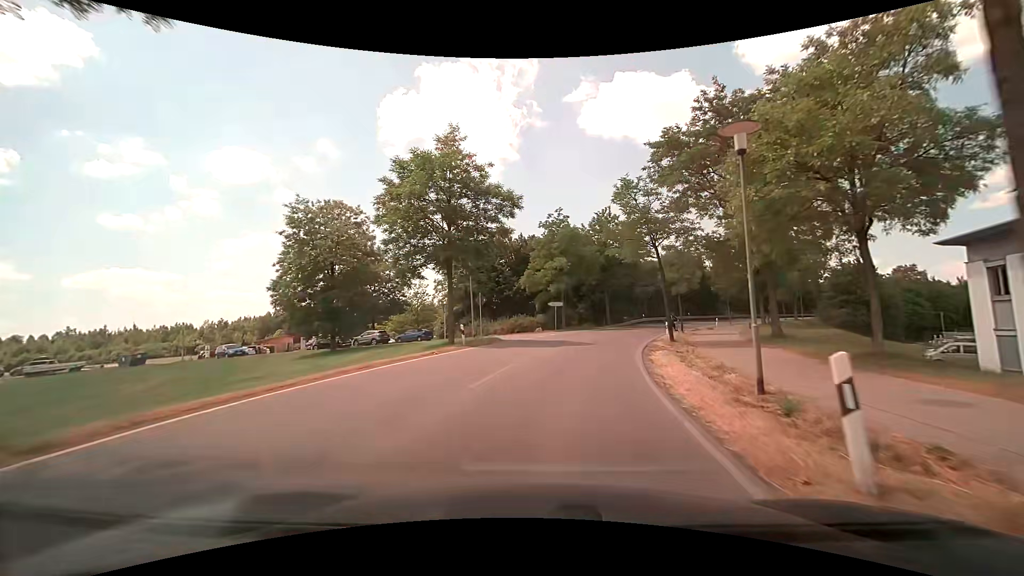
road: tertiary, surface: asphalt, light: Day
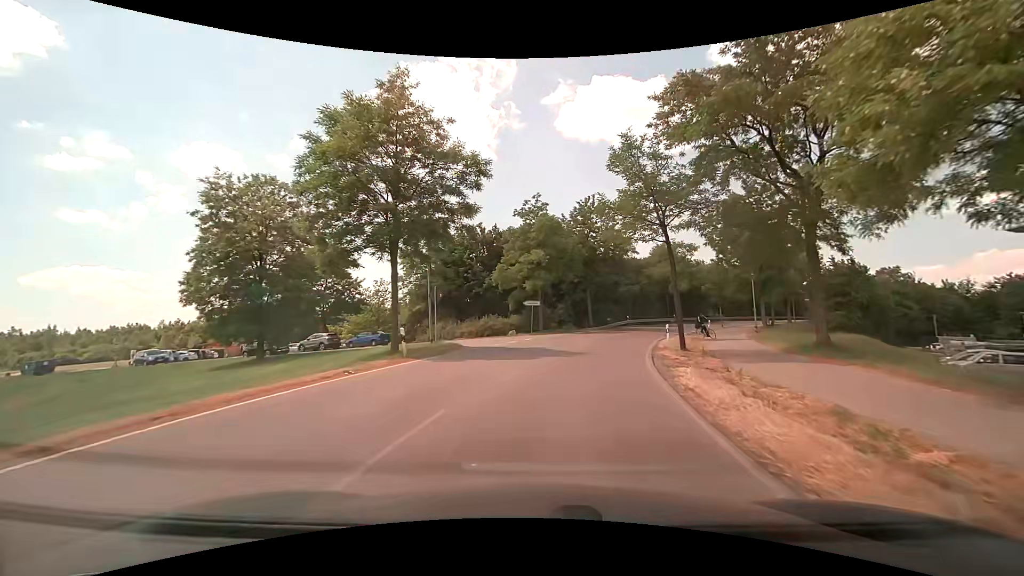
(+0.2, +6.4) m; +3°
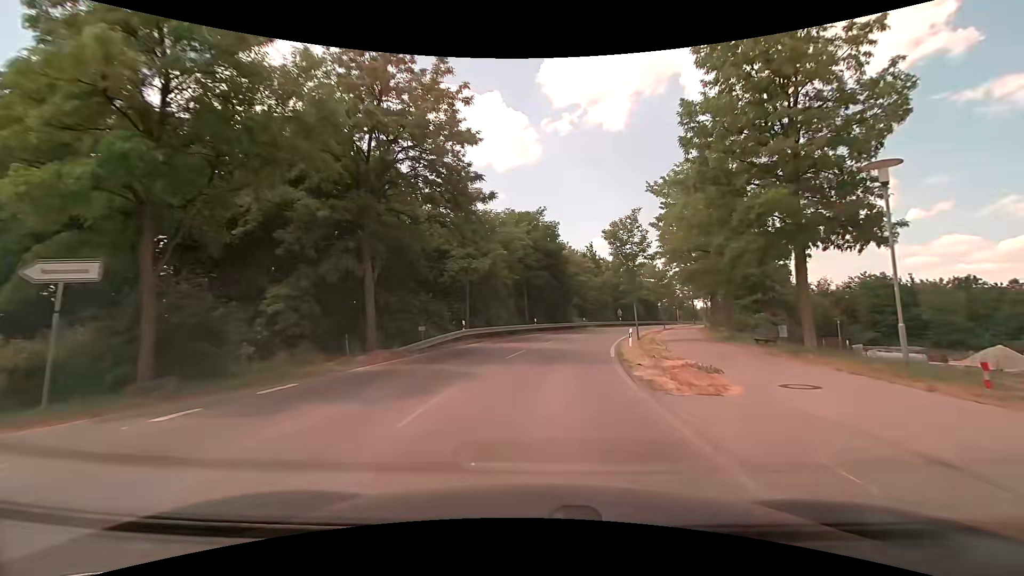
(+4.8, +30.5) m; +19°
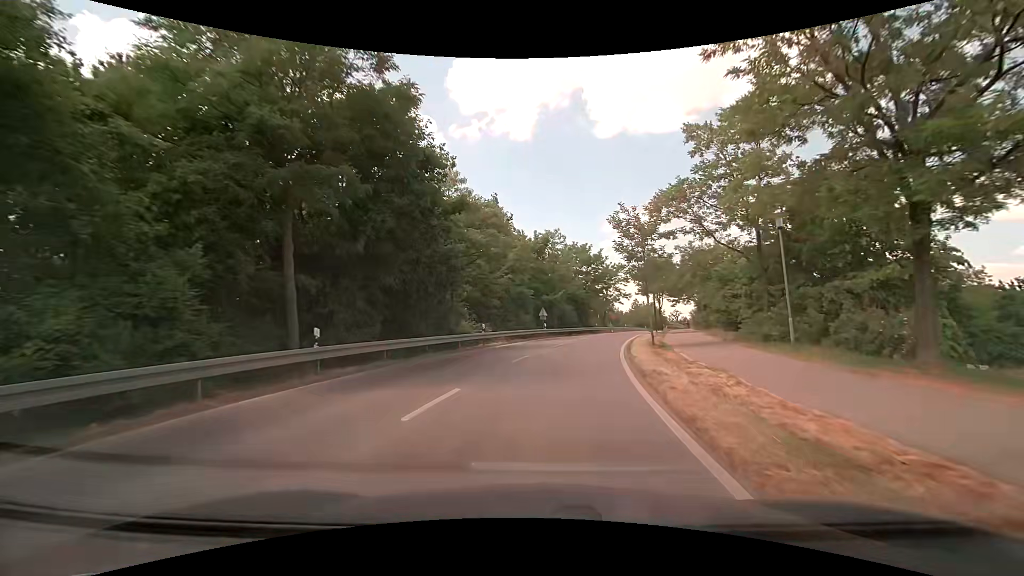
(+3.1, +29.8) m; +10°
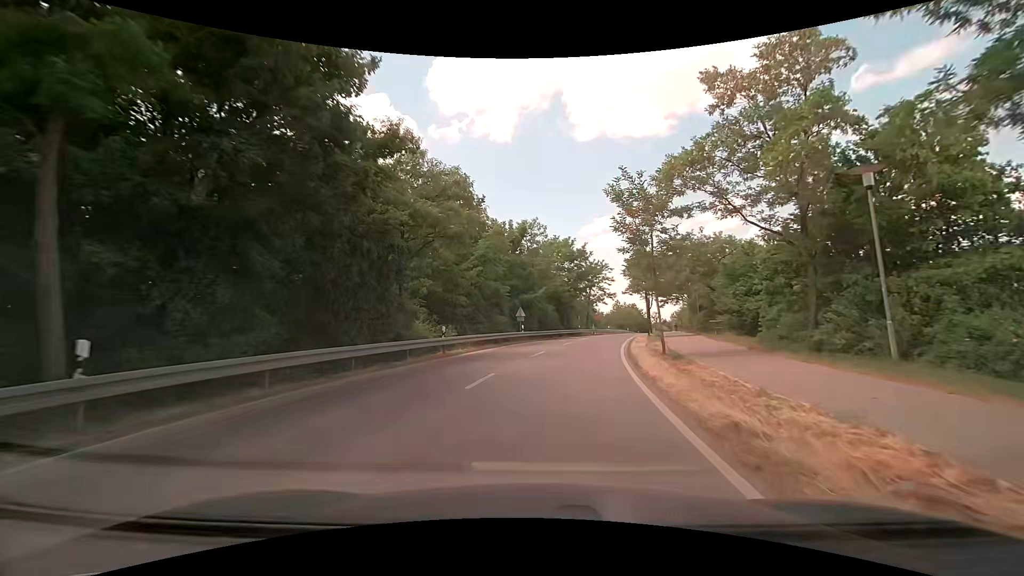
(+0.2, +6.1) m; +4°
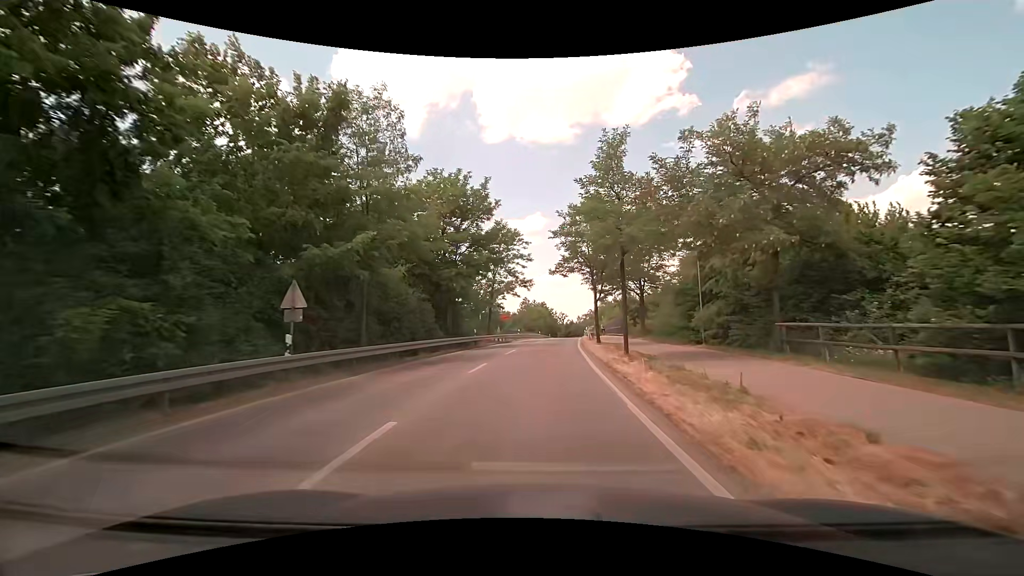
(+2.3, +25.2) m; +11°
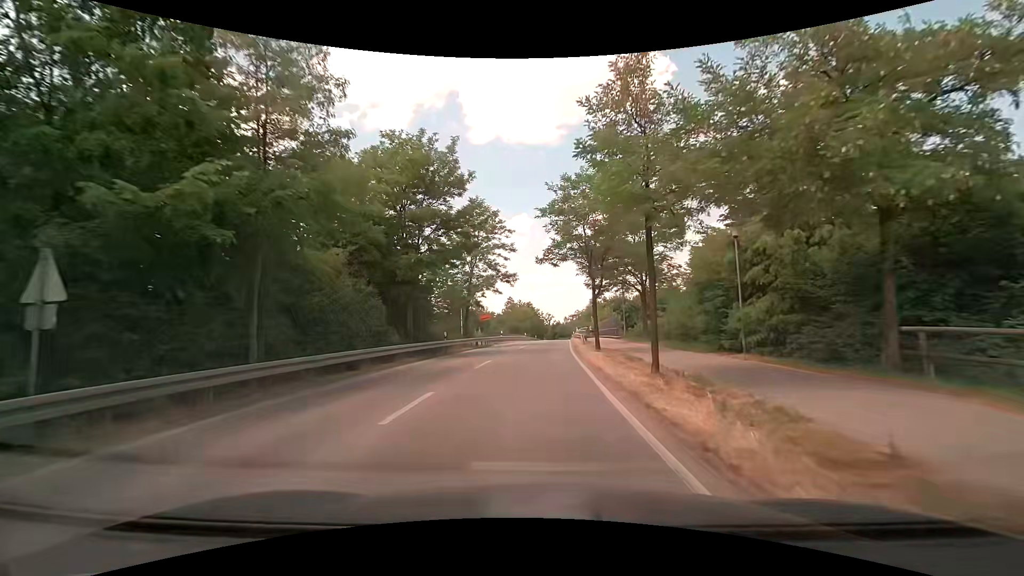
(+0.1, +6.5) m; +1°
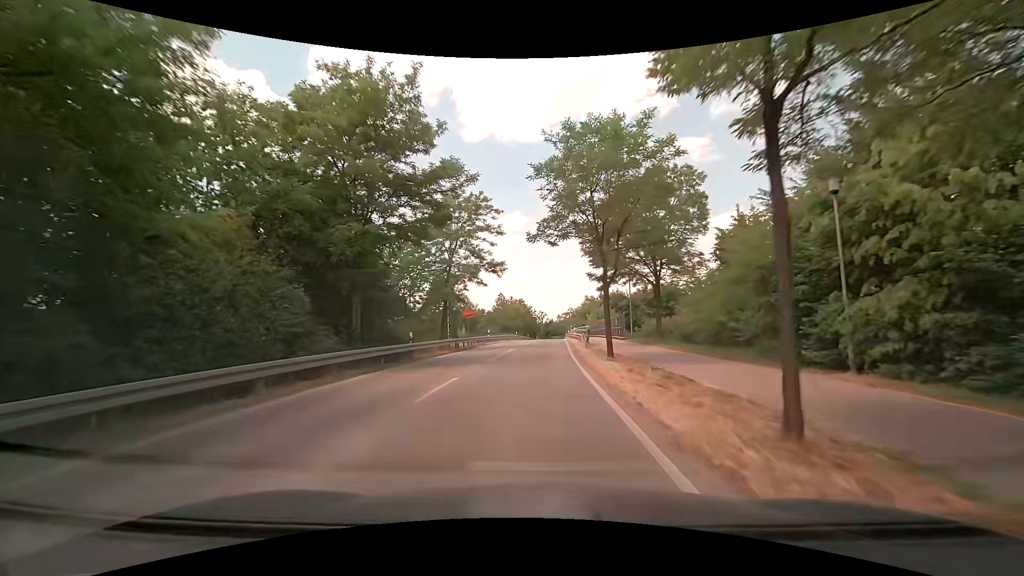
(0.0, +6.5) m; +1°
(0, +10) (0, +20) (+1, +30) (+1, +40) (+1, +50) (+2, +60) (+3, +70) (+3, +80) (+4, +90) (+4, +100) m
